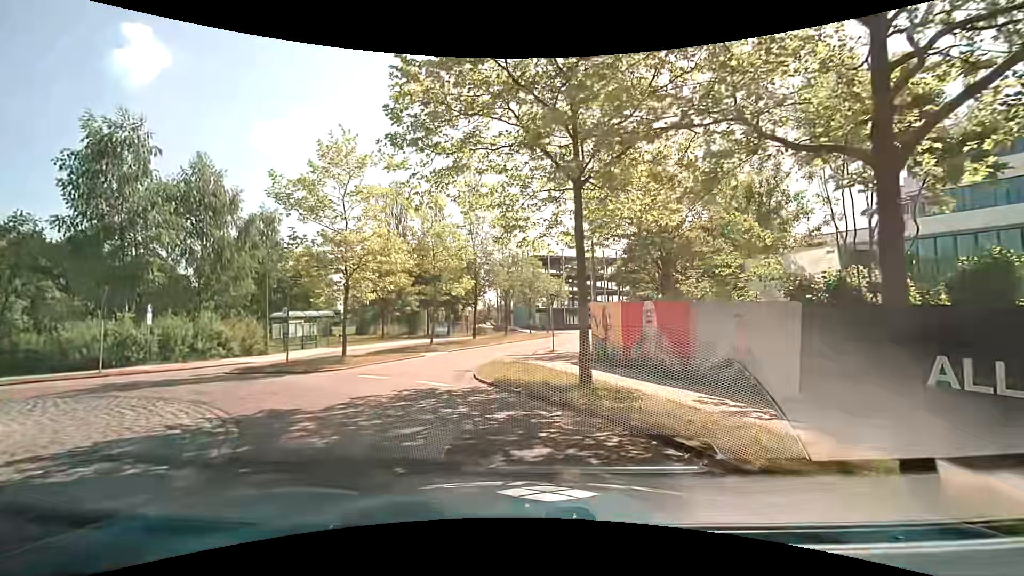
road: tertiary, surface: asphalt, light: Day
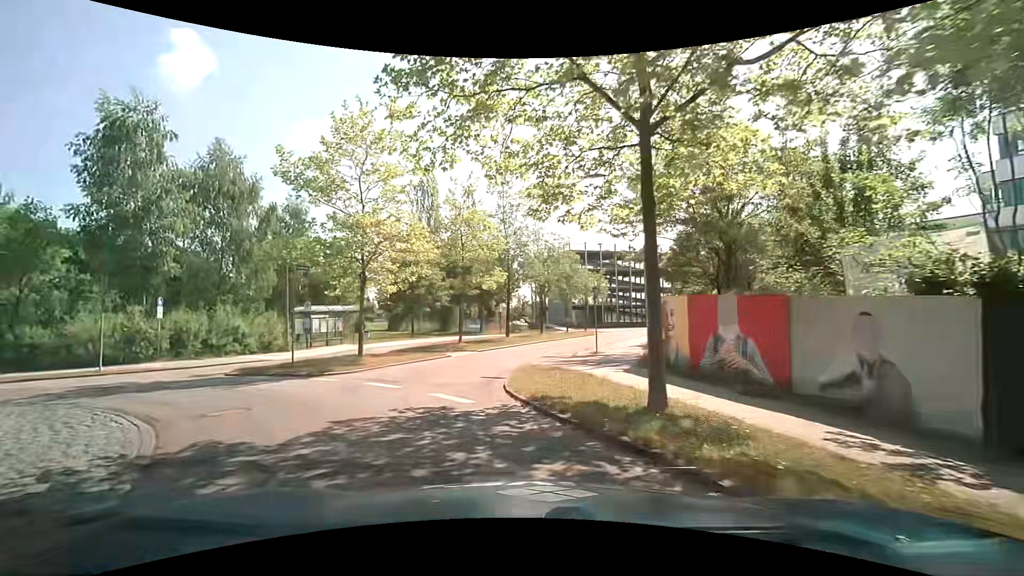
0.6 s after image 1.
(-0.1, +2.8) m; -4°
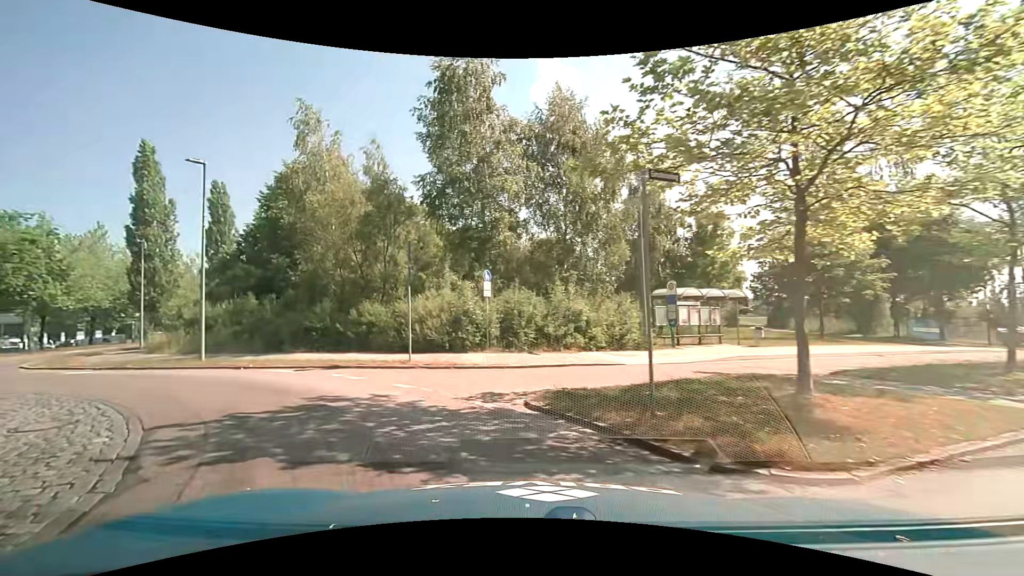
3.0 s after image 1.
(-3.7, +10.0) m; -40°
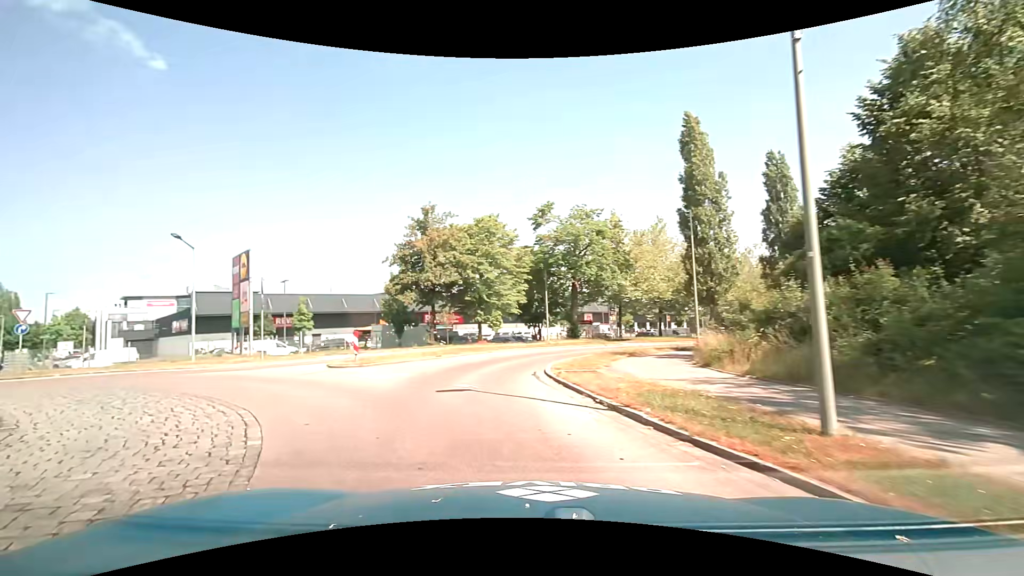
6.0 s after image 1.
(-7.0, +12.3) m; -59°
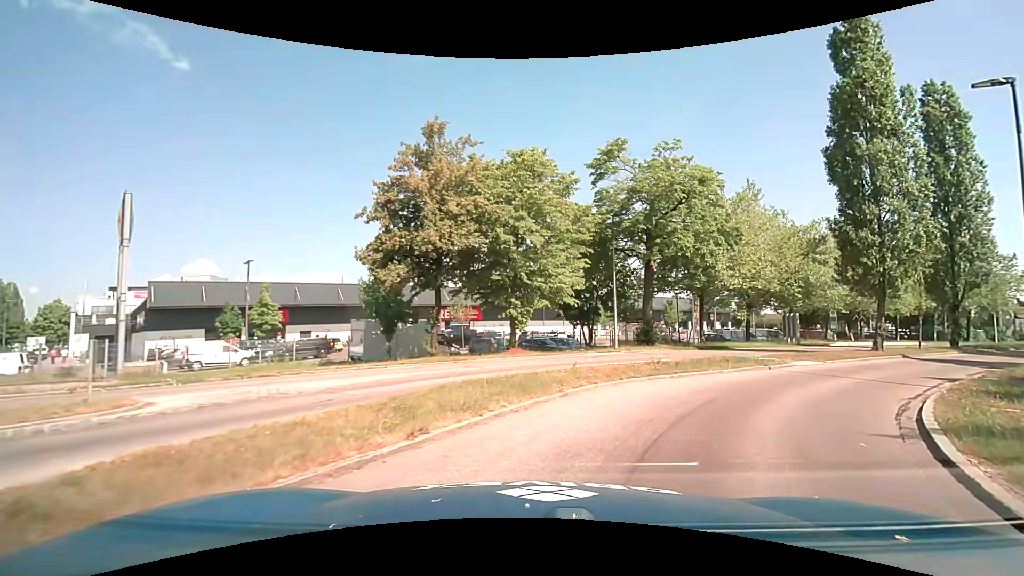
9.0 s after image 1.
(-2.1, +14.0) m; -2°
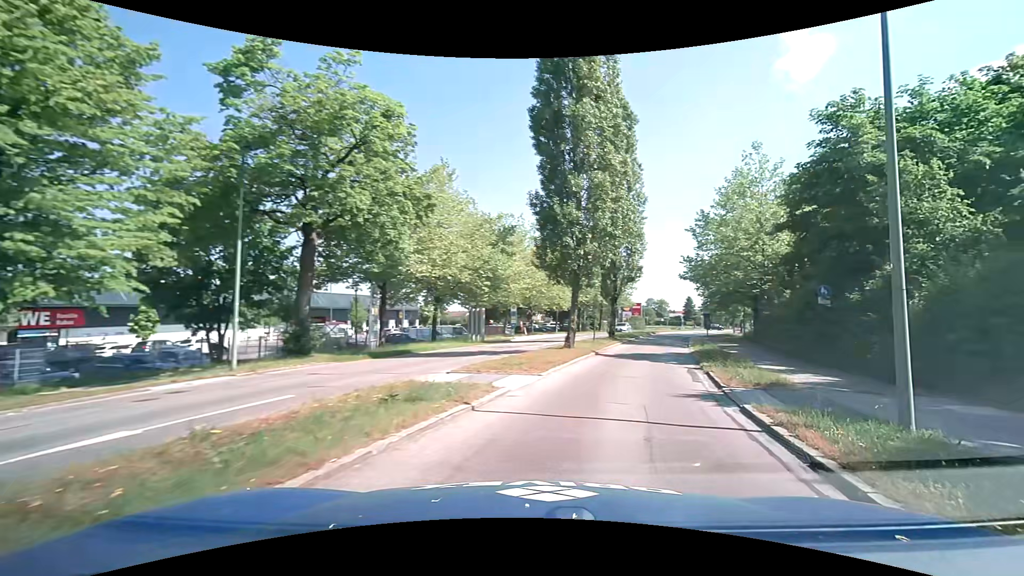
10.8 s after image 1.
(+2.5, +9.0) m; +34°
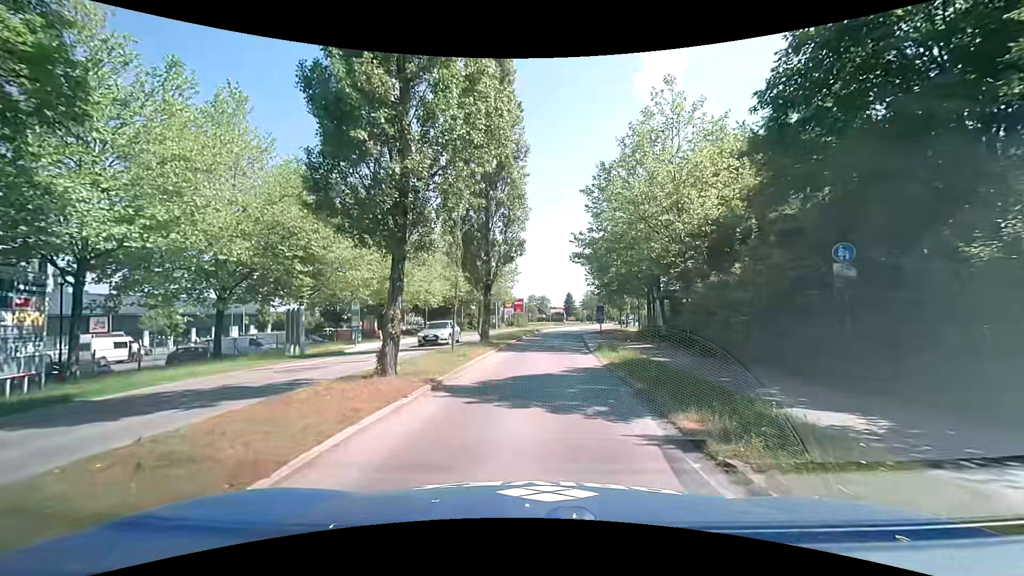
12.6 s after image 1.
(+1.8, +10.8) m; +12°
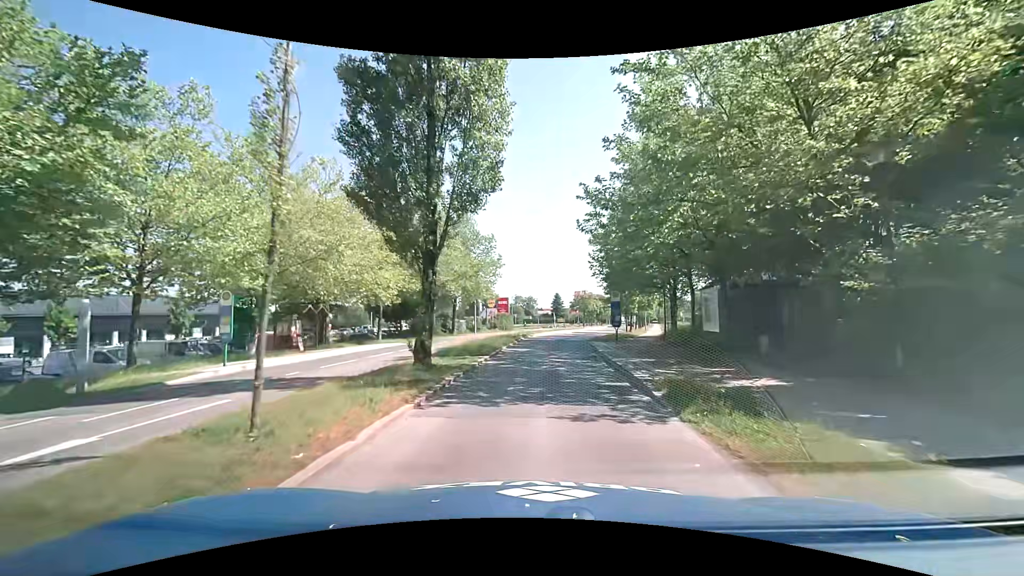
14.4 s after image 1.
(+0.2, +12.7) m; +2°
(0, +10) (+1, +20) (+1, +30) (+3, +40) (+5, +50) (+7, +59) (+9, +69) (+12, +79) (+14, +88) (+17, +98) m
